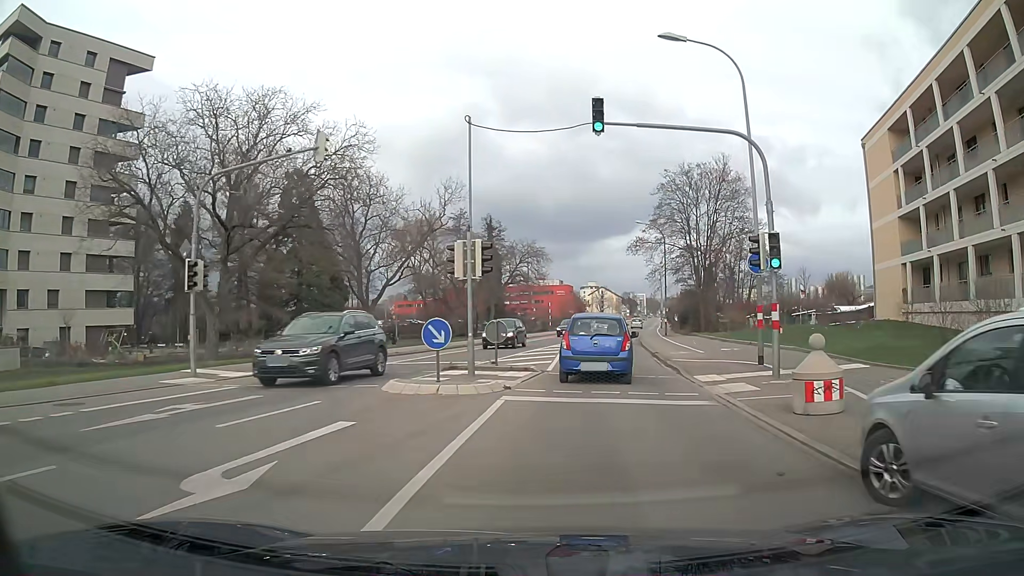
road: secondary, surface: asphalt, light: Day
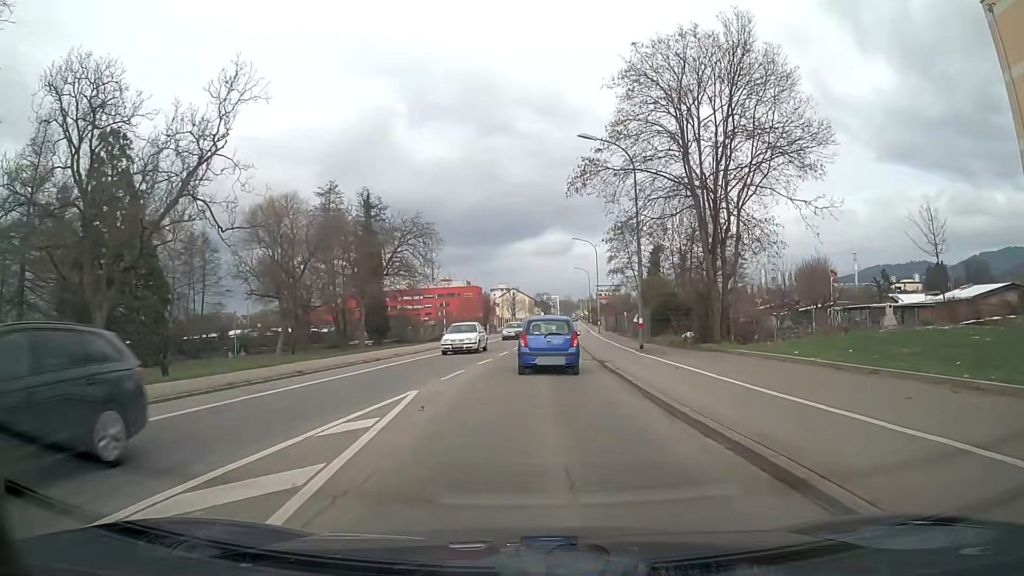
(+2.1, +26.4) m; +6°
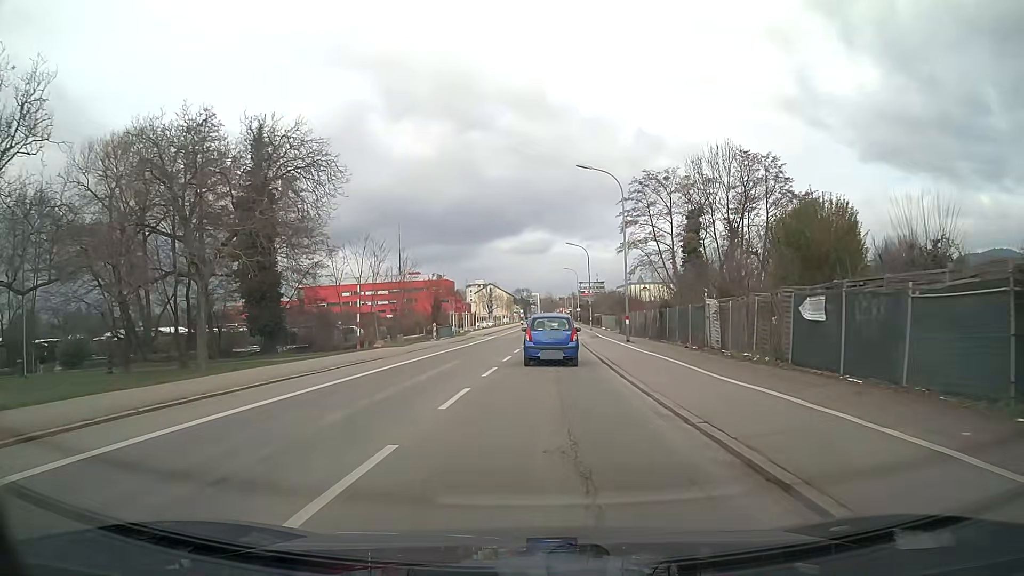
(+0.5, +30.5) m; +2°
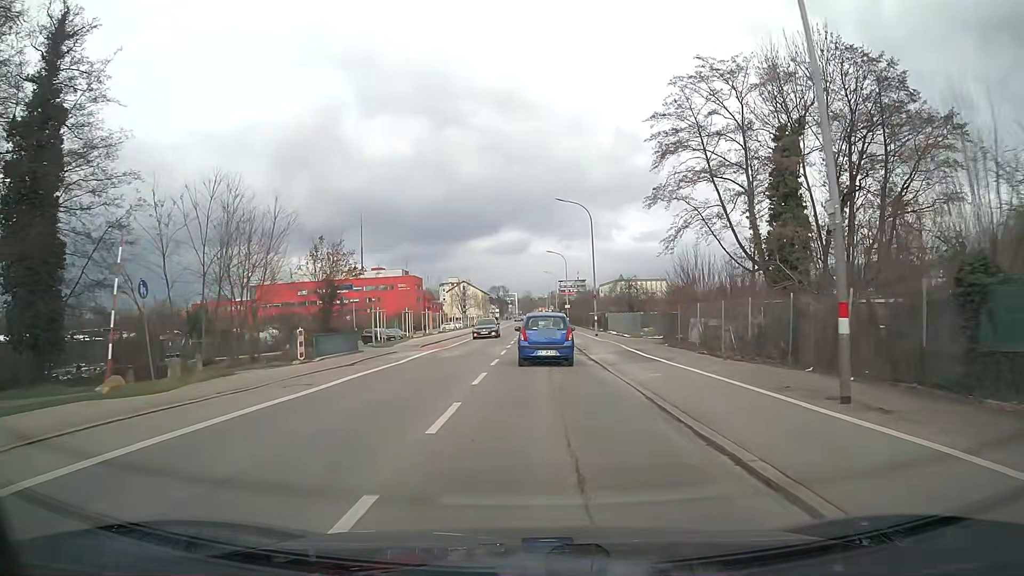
(+0.4, +26.2) m; +1°
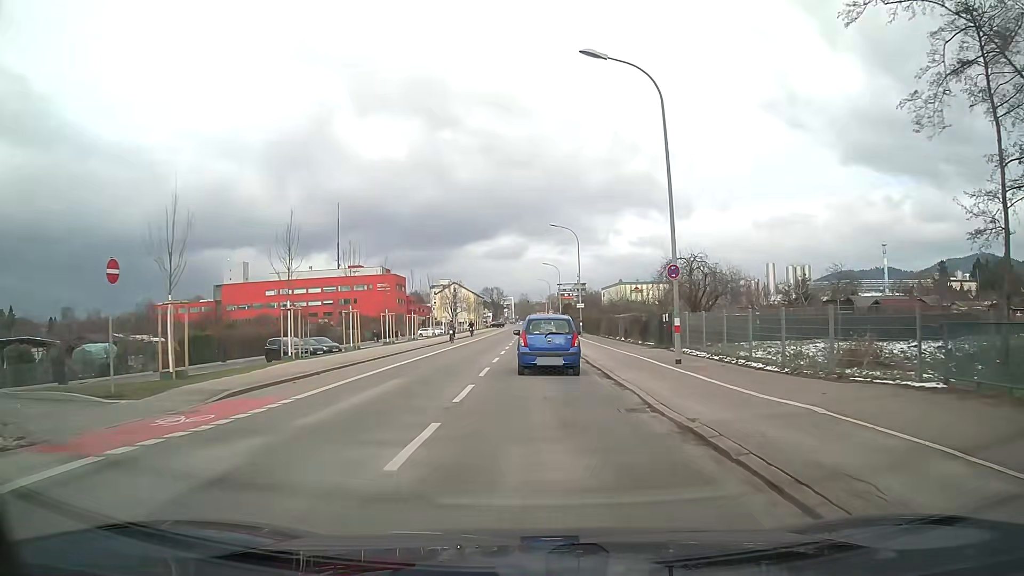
(+0.1, +26.1) m; 0°
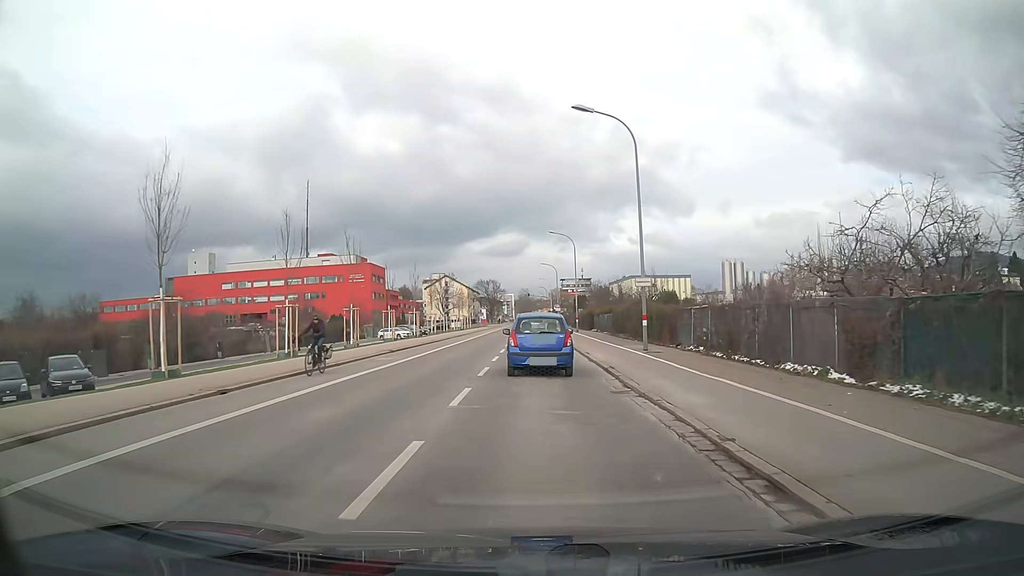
(+0.1, +30.5) m; 0°
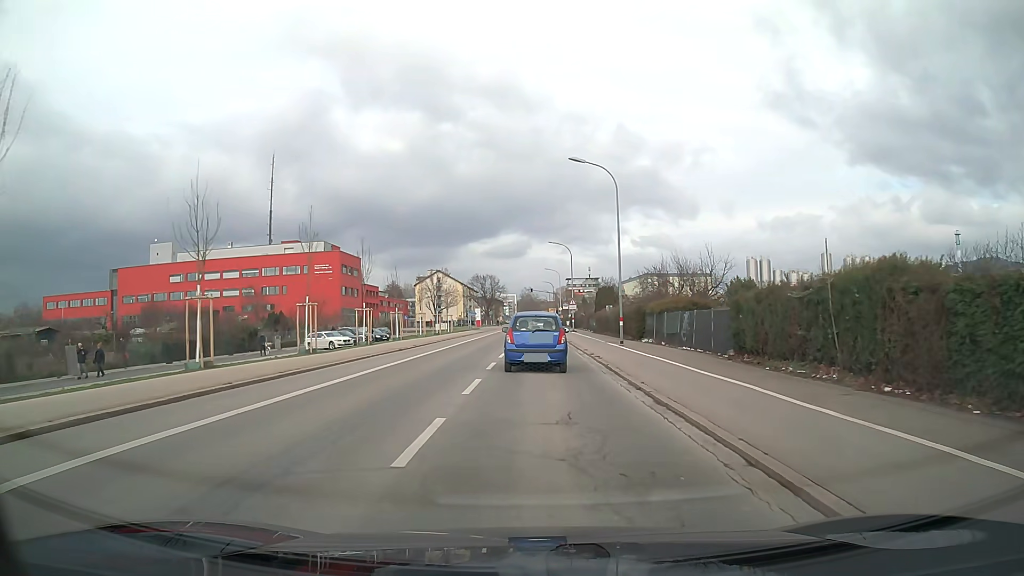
(0.0, +28.6) m; 0°
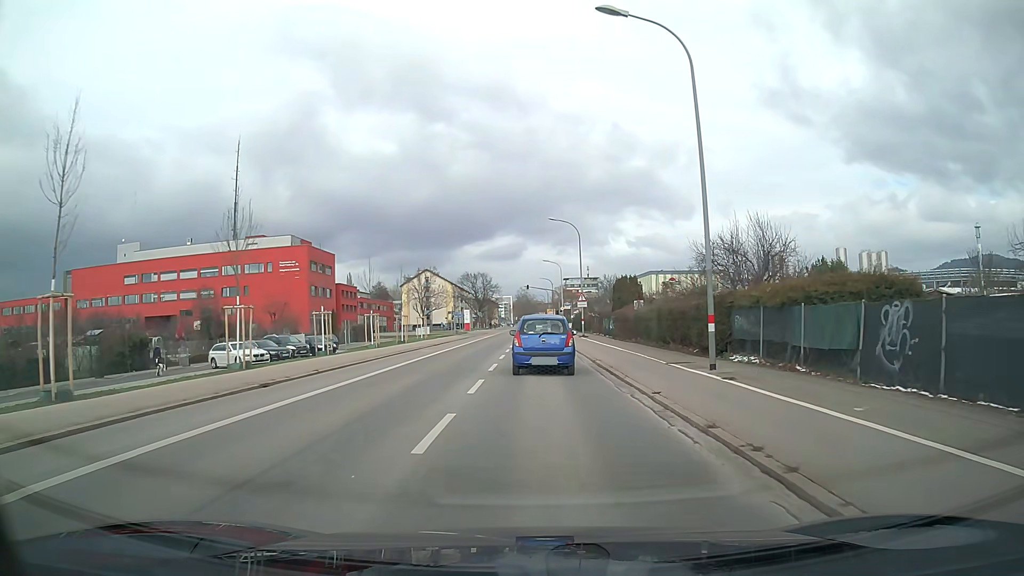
(0.0, +17.1) m; 0°
